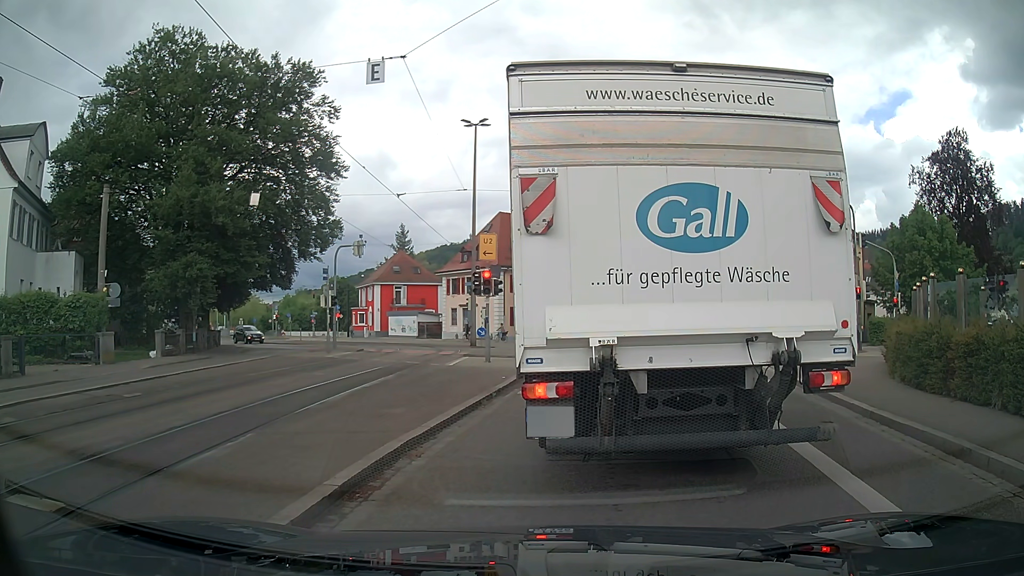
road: tertiary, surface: asphalt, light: Day
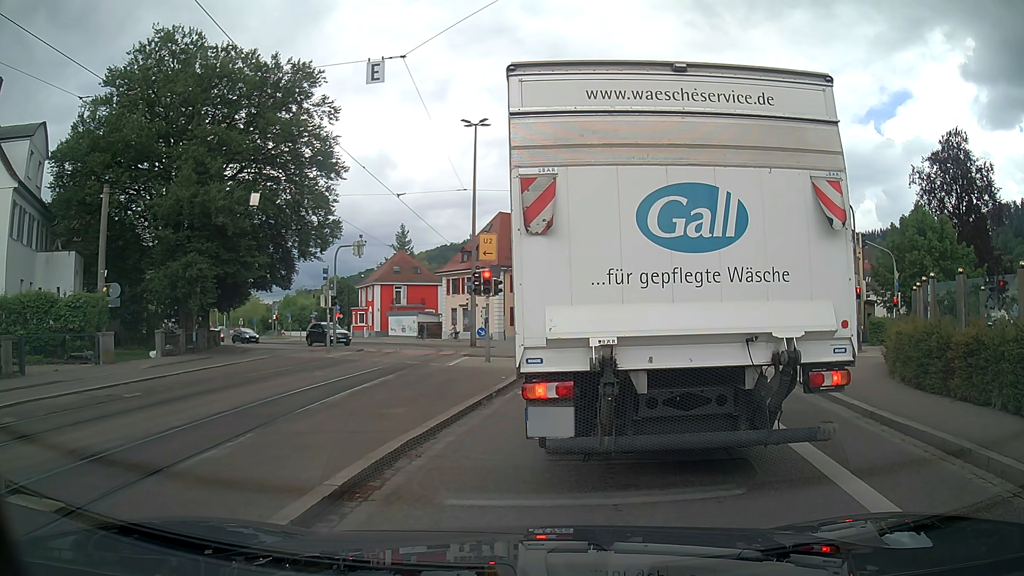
(0.0, 0.0) m; 0°
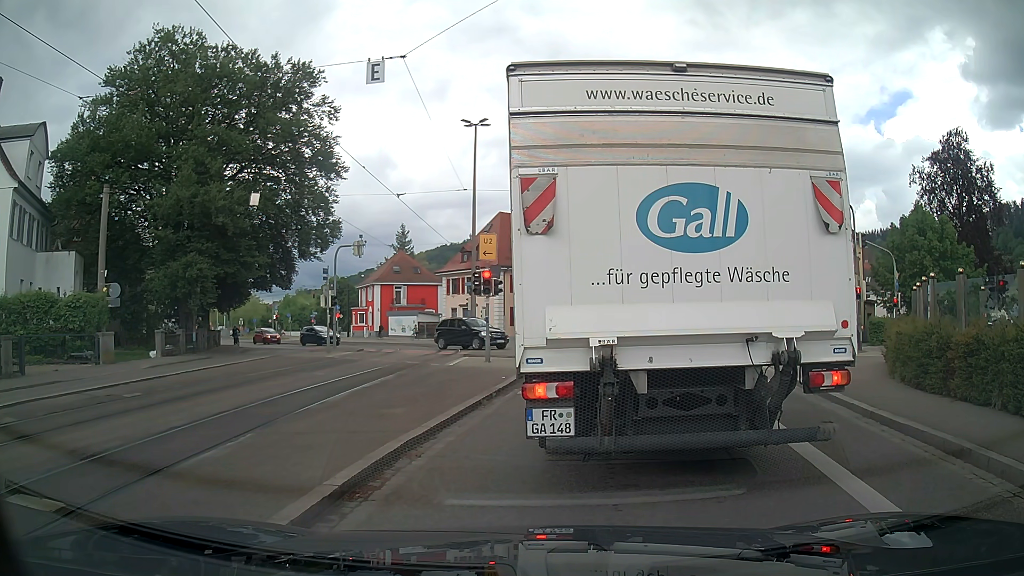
(0.0, 0.0) m; 0°
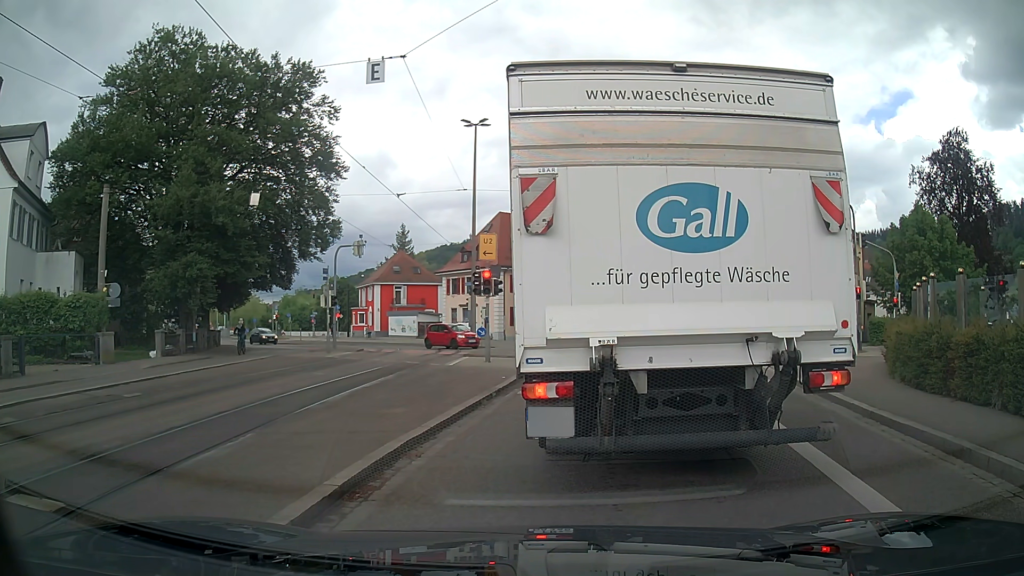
(0.0, 0.0) m; 0°
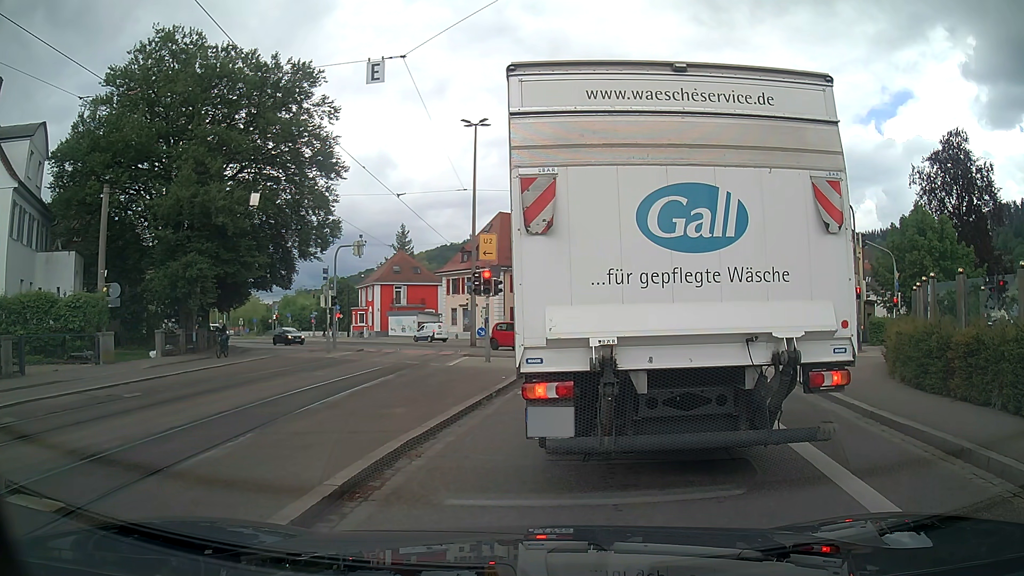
(0.0, 0.0) m; 0°
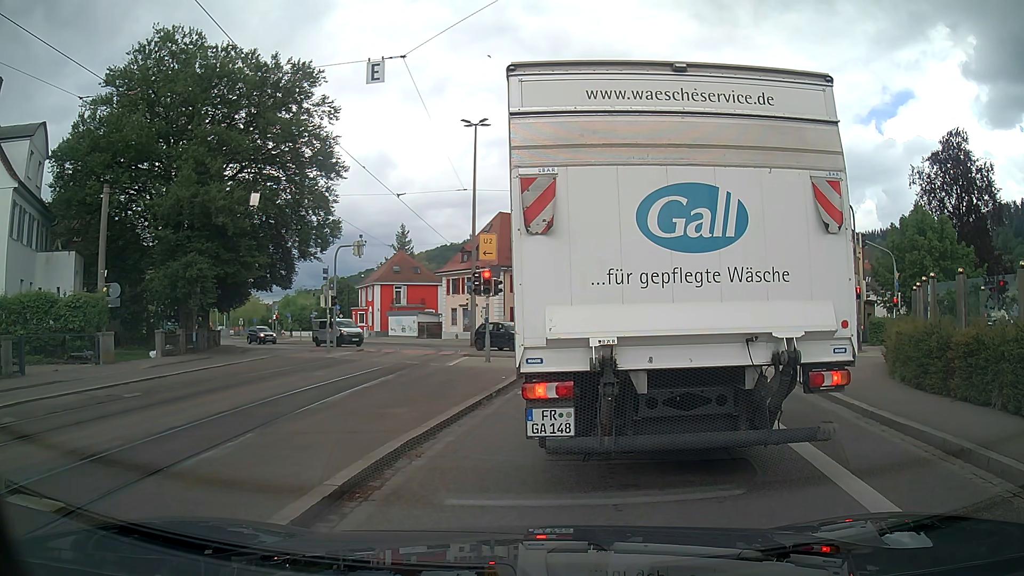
(0.0, 0.0) m; 0°
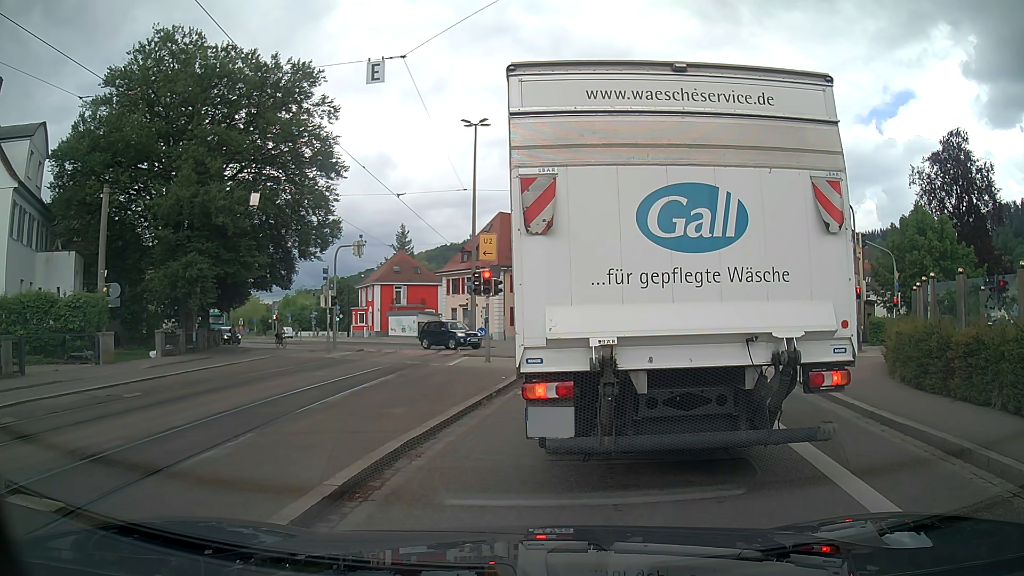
(0.0, 0.0) m; 0°
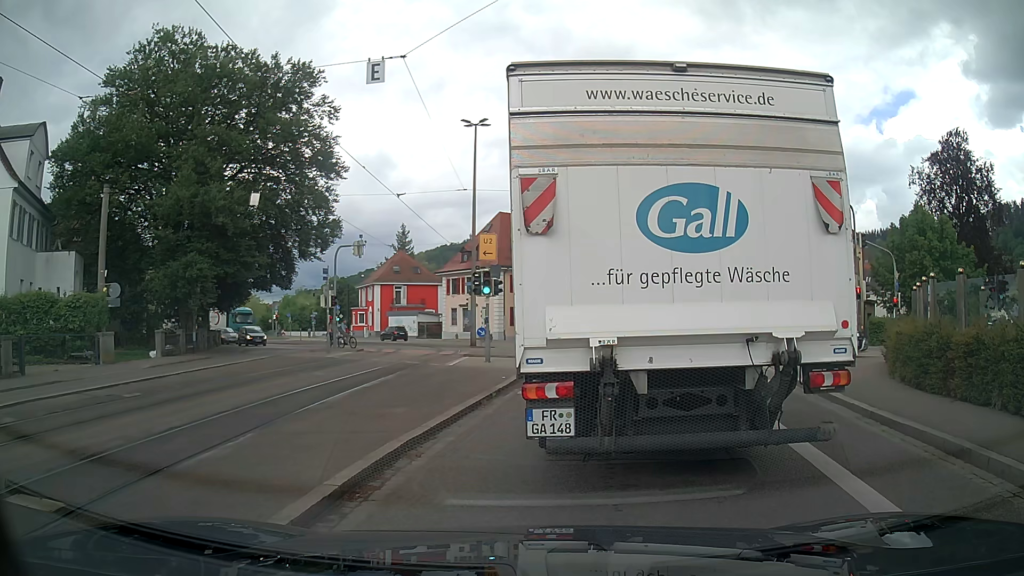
(0.0, 0.0) m; 0°
